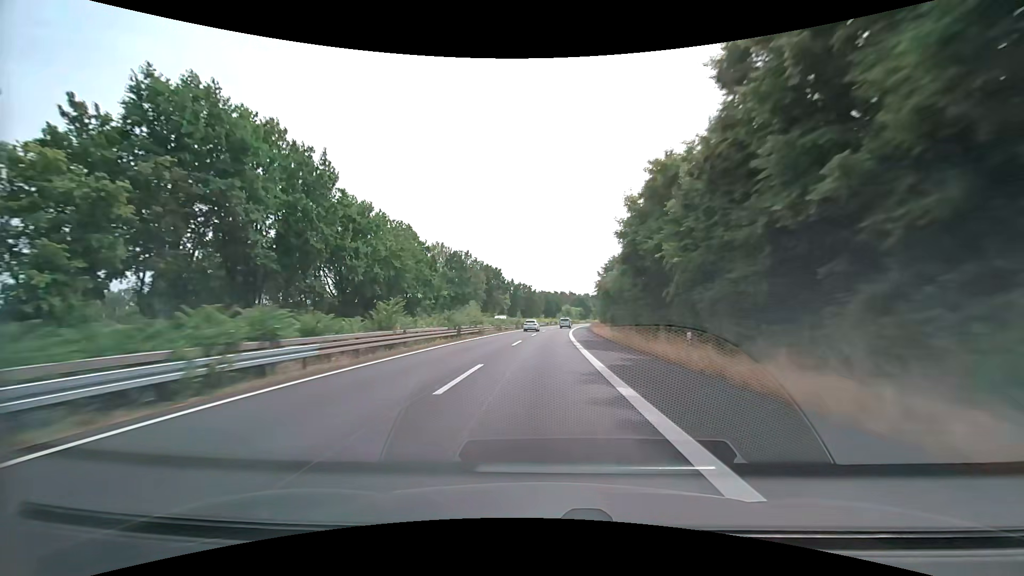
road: trunk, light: Day
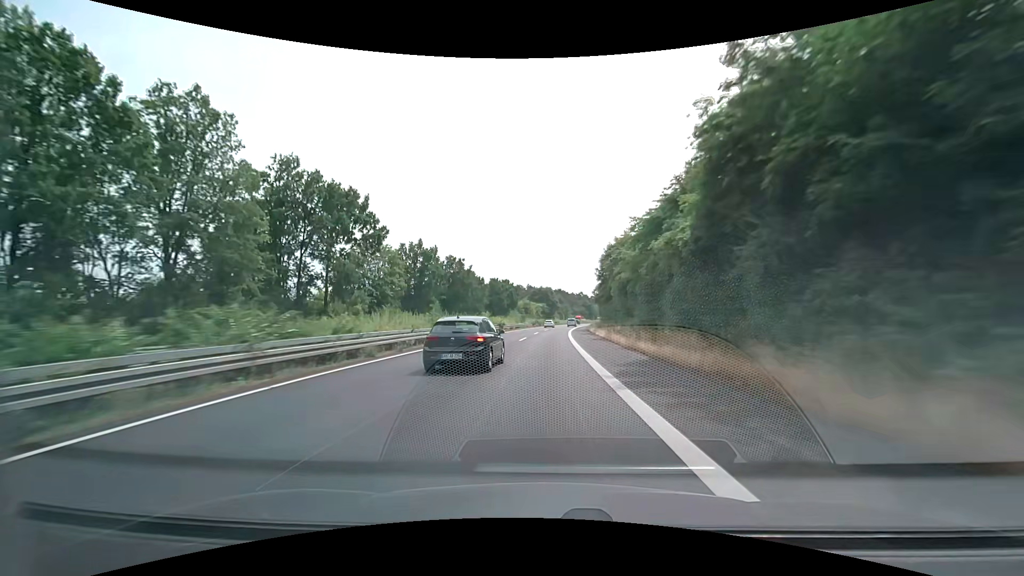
(+3.4, +83.0) m; +5°
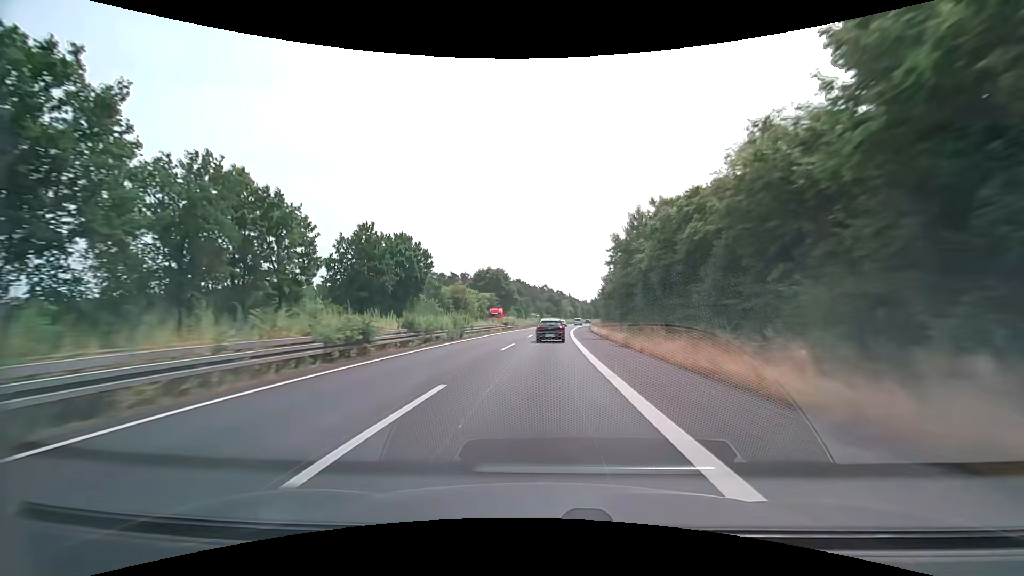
(+3.3, +83.1) m; +5°
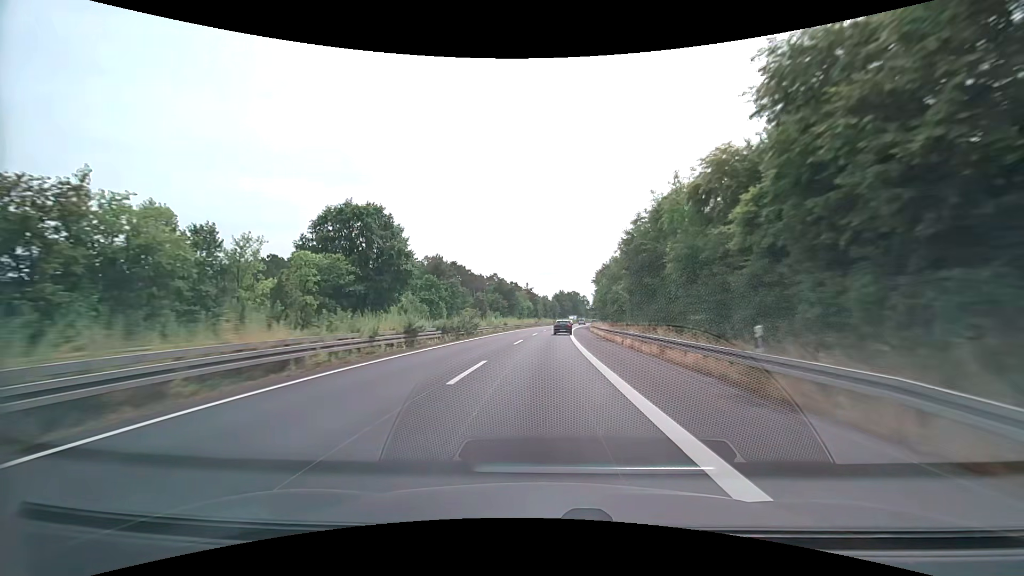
(+3.3, +83.2) m; +5°
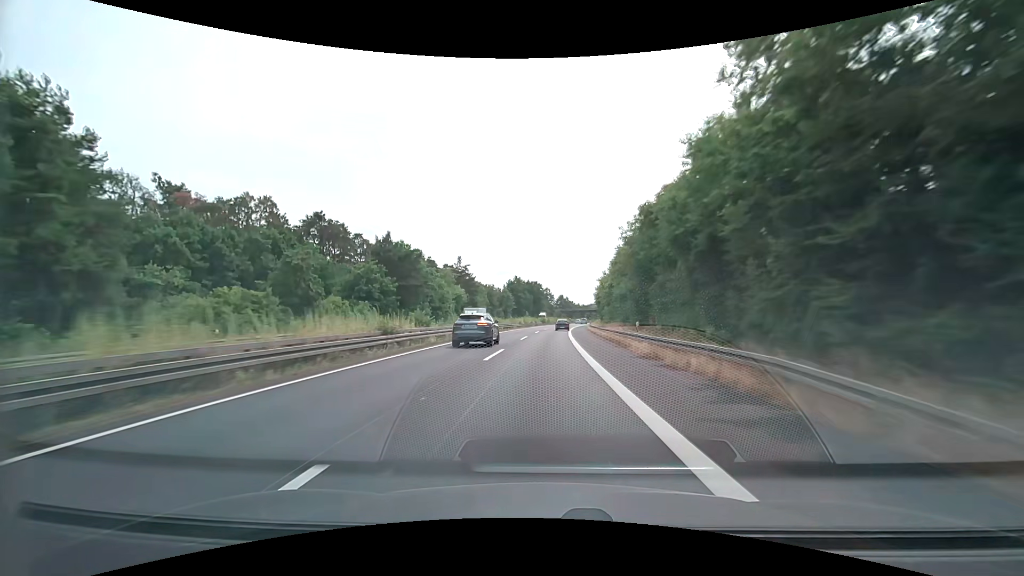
(+3.5, +83.1) m; +5°
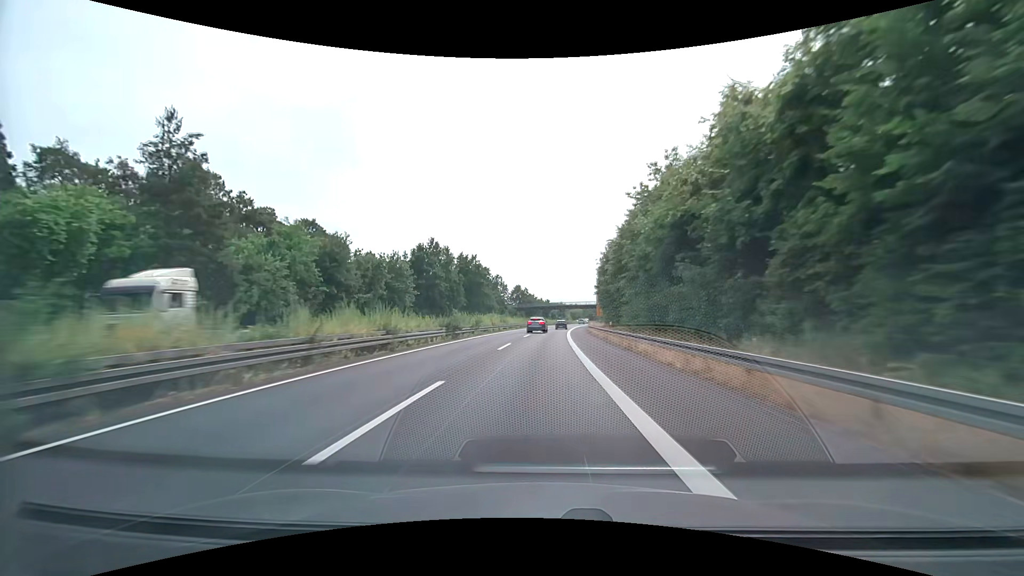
(+3.4, +83.1) m; +5°
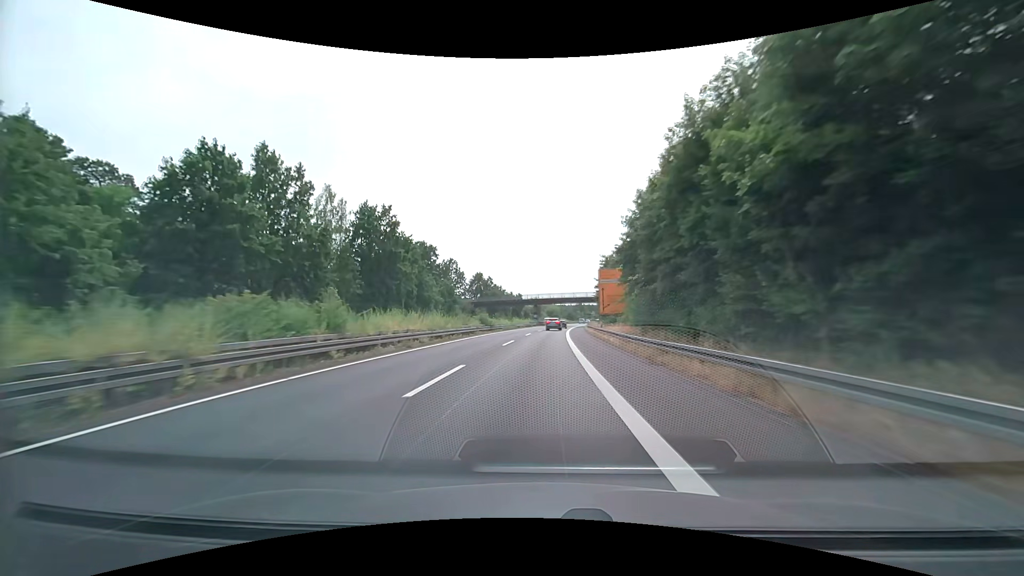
(+1.3, +49.9) m; +3°
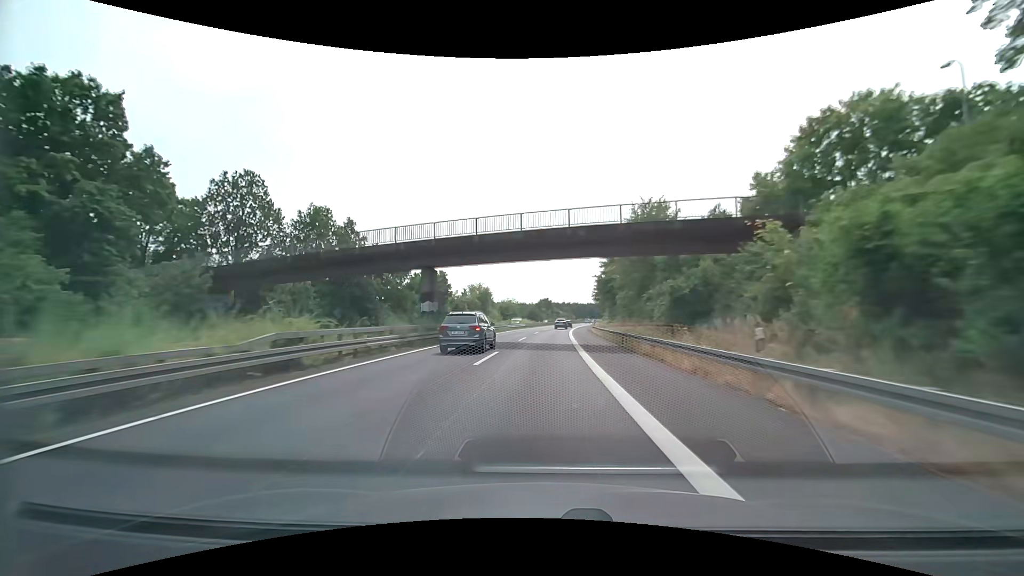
(+3.1, +83.2) m; +4°
(0, +10) (0, +20) (0, +30) (+1, +40) (+1, +50) (+2, +60) (+2, +70) (+3, +80) (+4, +90) (+5, +100) m
